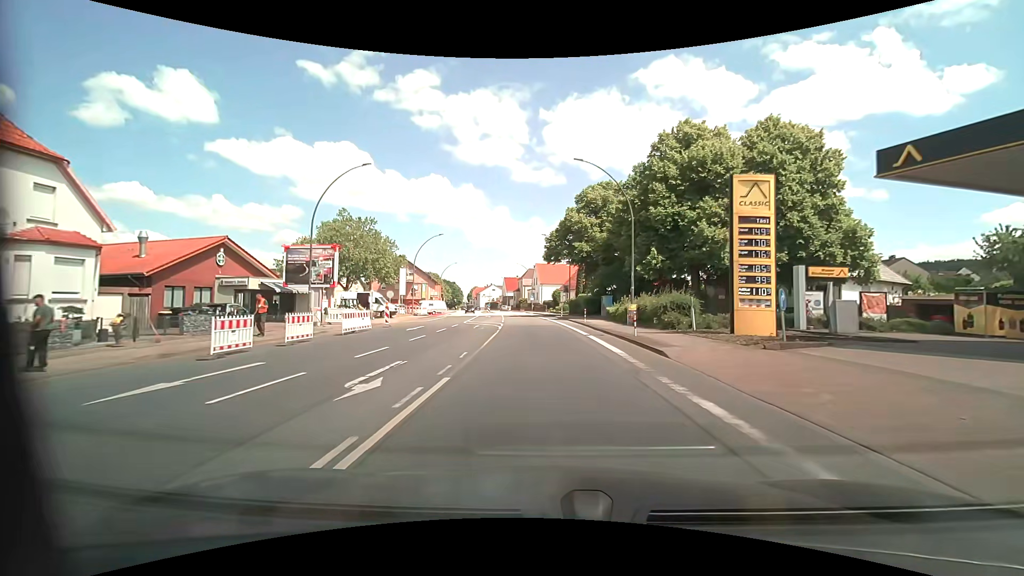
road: primary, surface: asphalt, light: Day
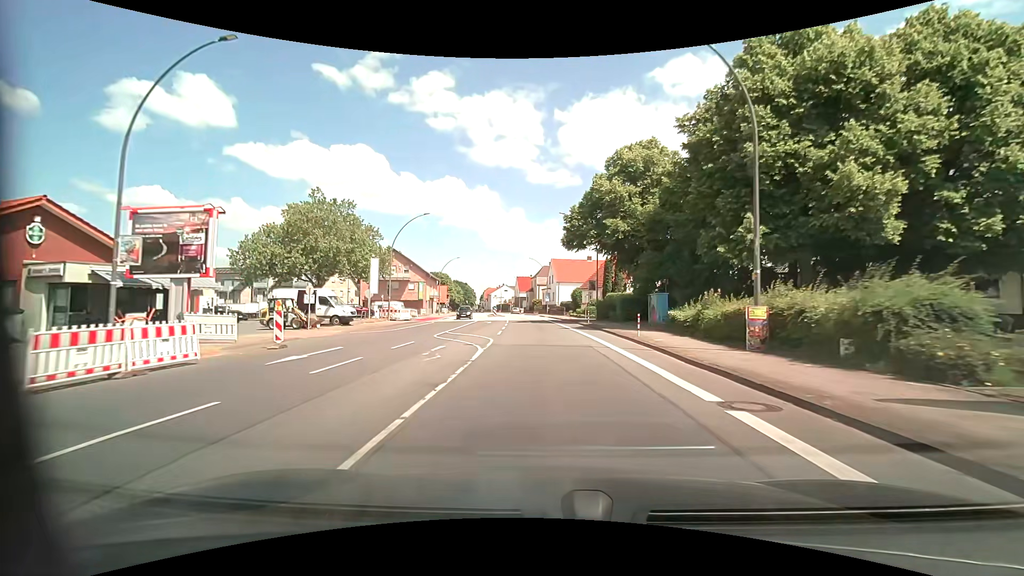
(-0.2, +15.1) m; -2°
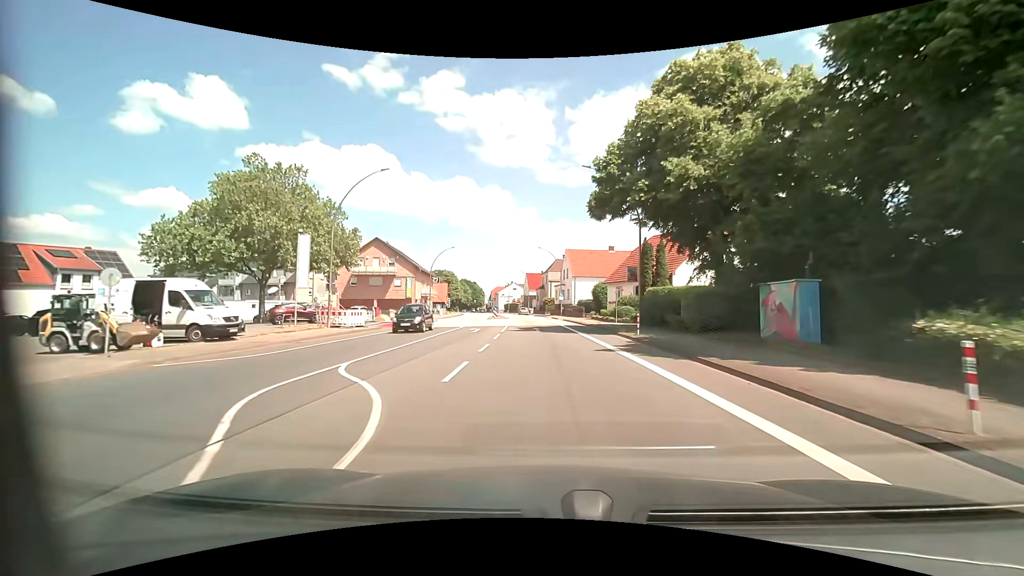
(-0.2, +15.2) m; -1°
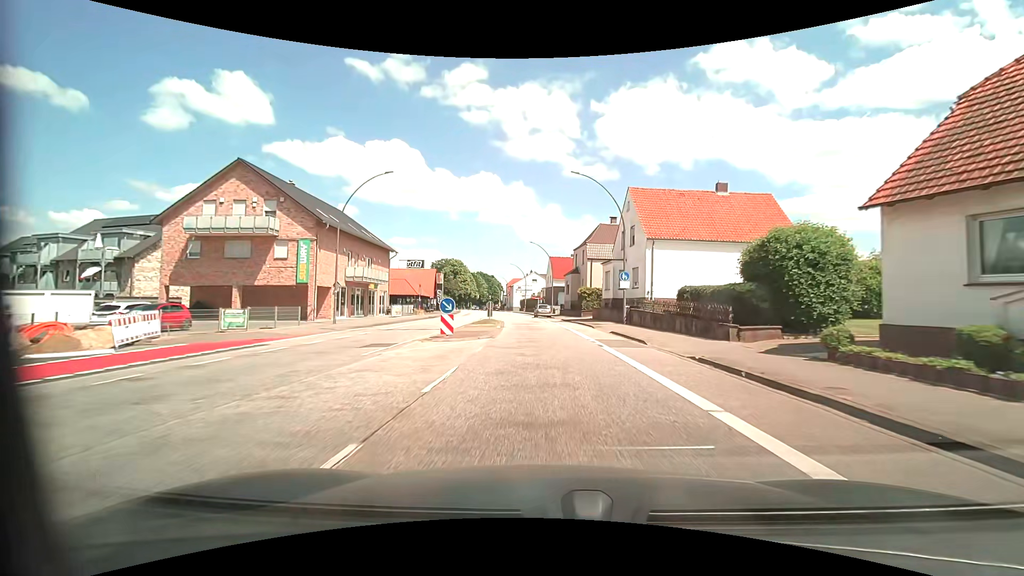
(-1.1, +39.1) m; -3°
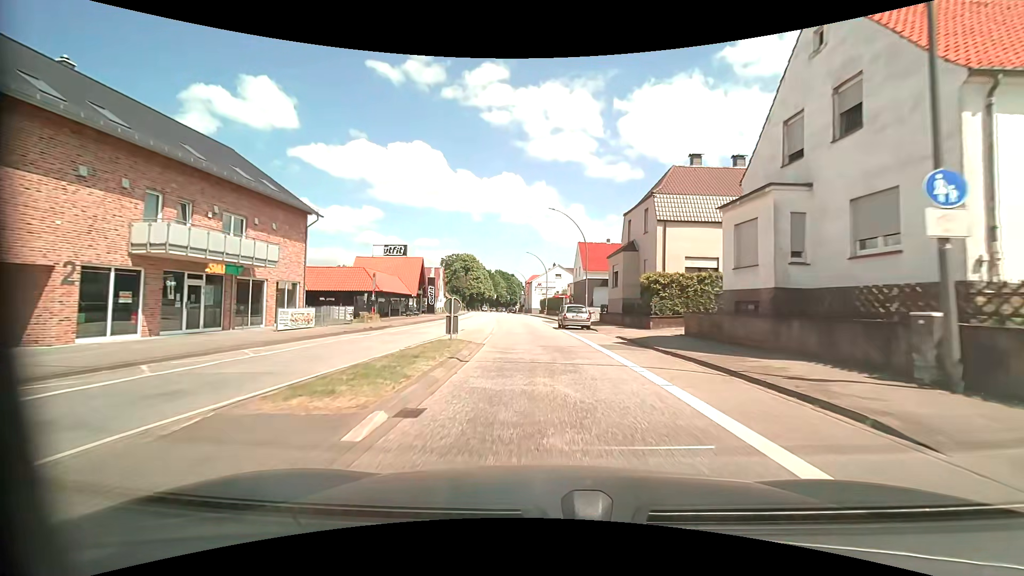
(-0.4, +24.2) m; -3°
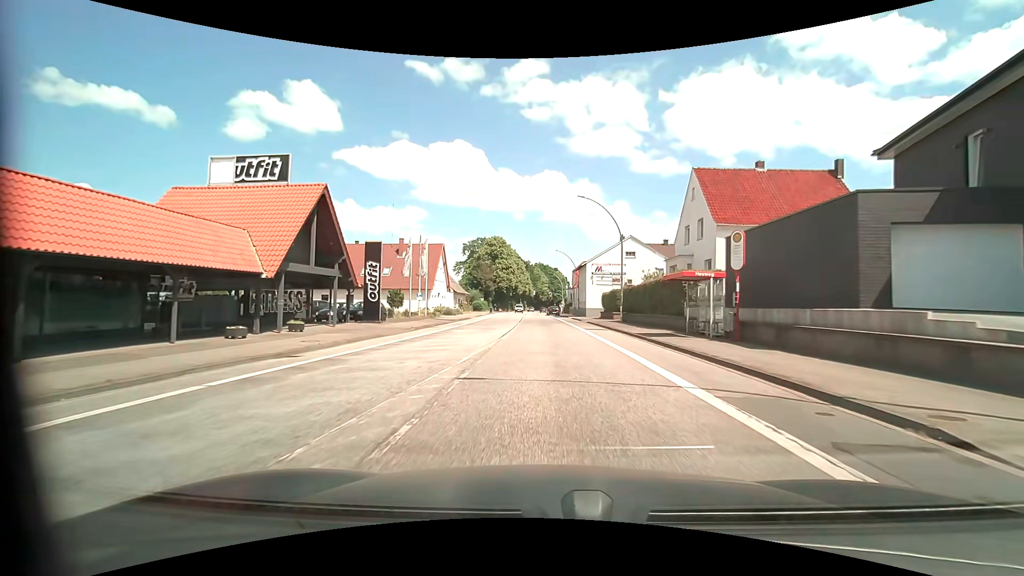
(-2.0, +39.2) m; -5°
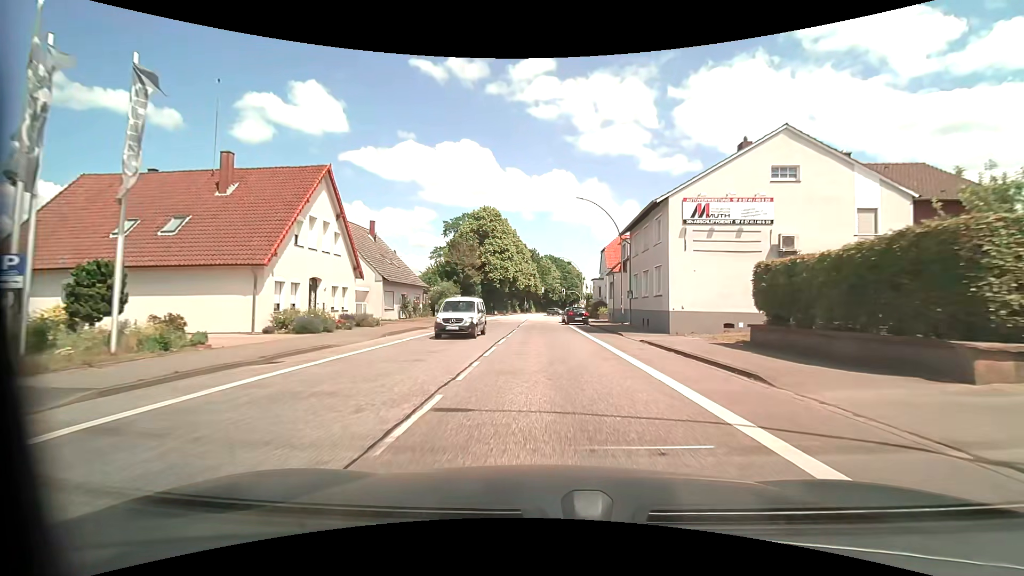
(-0.2, +37.0) m; -1°
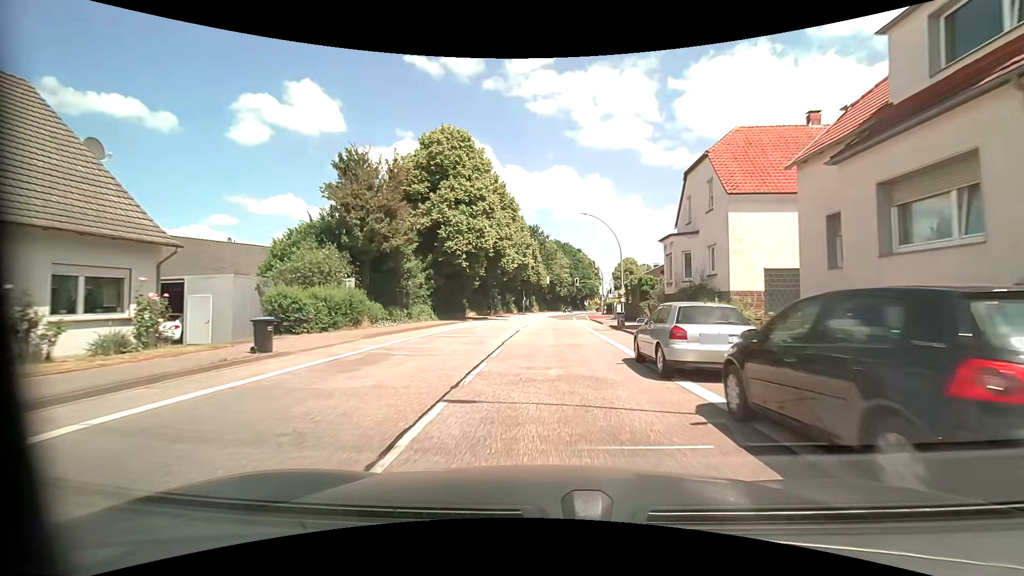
(-0.2, +36.8) m; 0°
(0, +10) (0, +20) (0, +30) (0, +40) (+1, +50) (+1, +60) (+2, +70) (+3, +80) (+4, +90) (+6, +100) m
